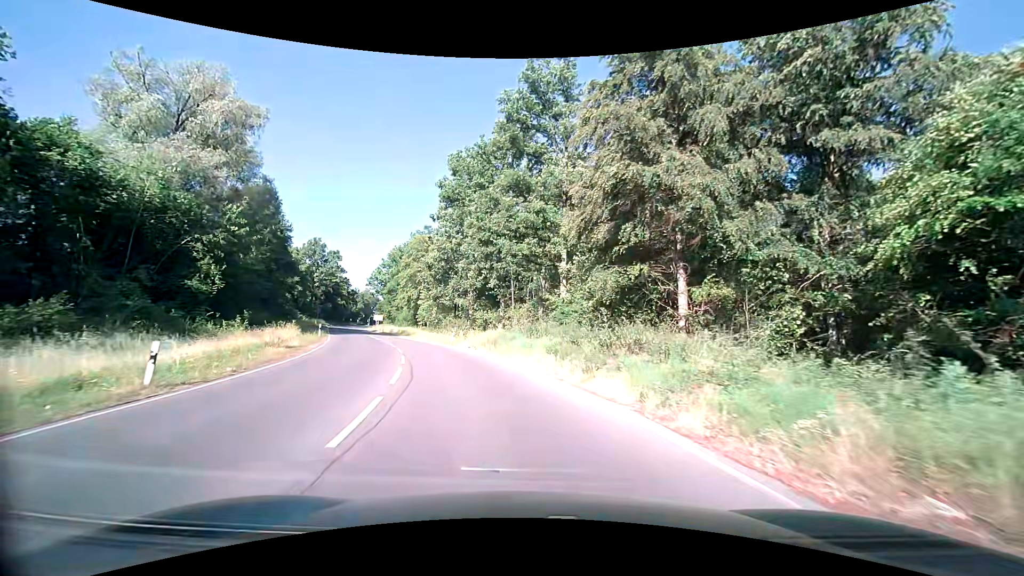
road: secondary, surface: asphalt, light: Day
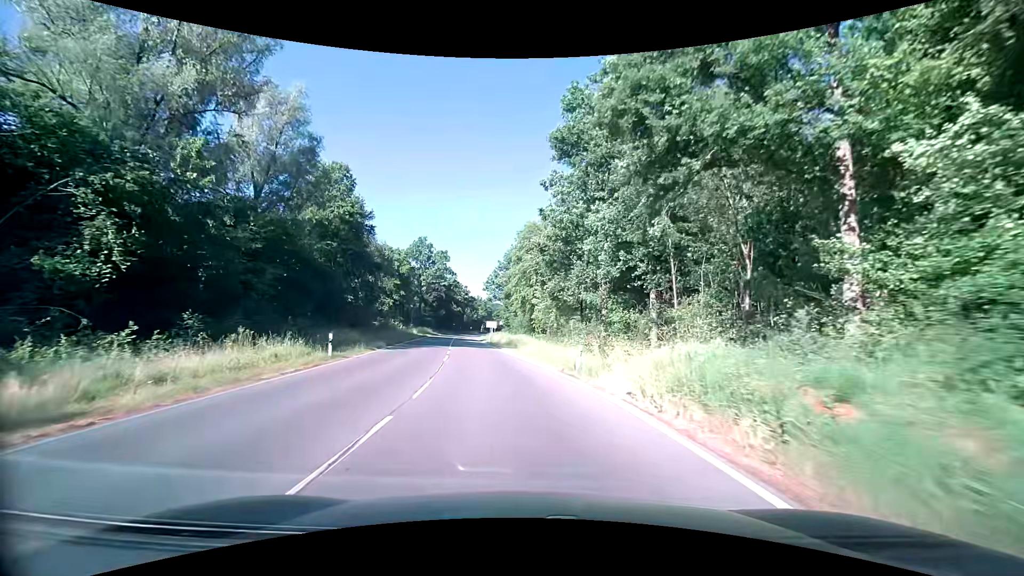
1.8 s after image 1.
(-2.4, +20.3) m; -14°
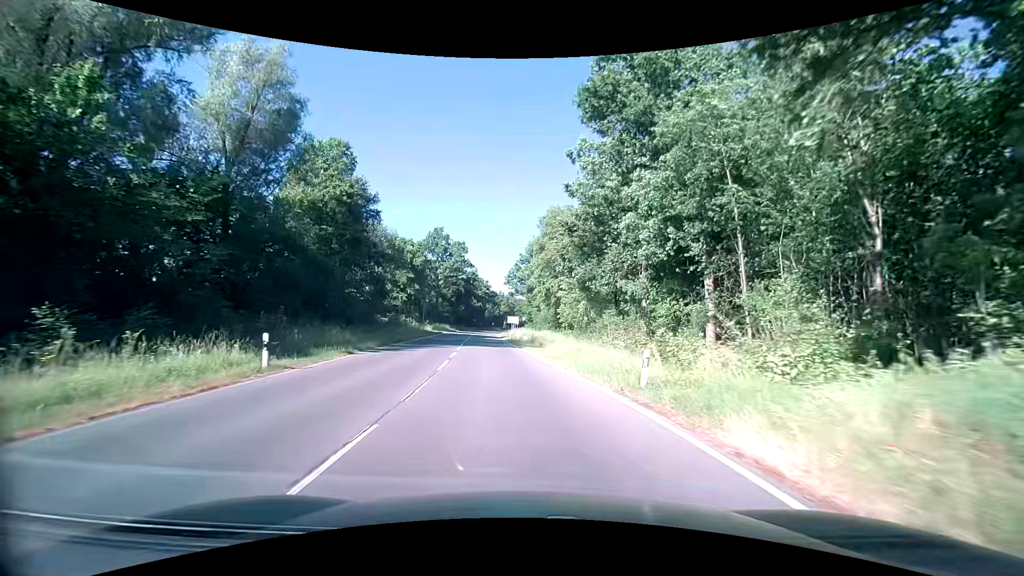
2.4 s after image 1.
(-0.1, +7.1) m; -3°
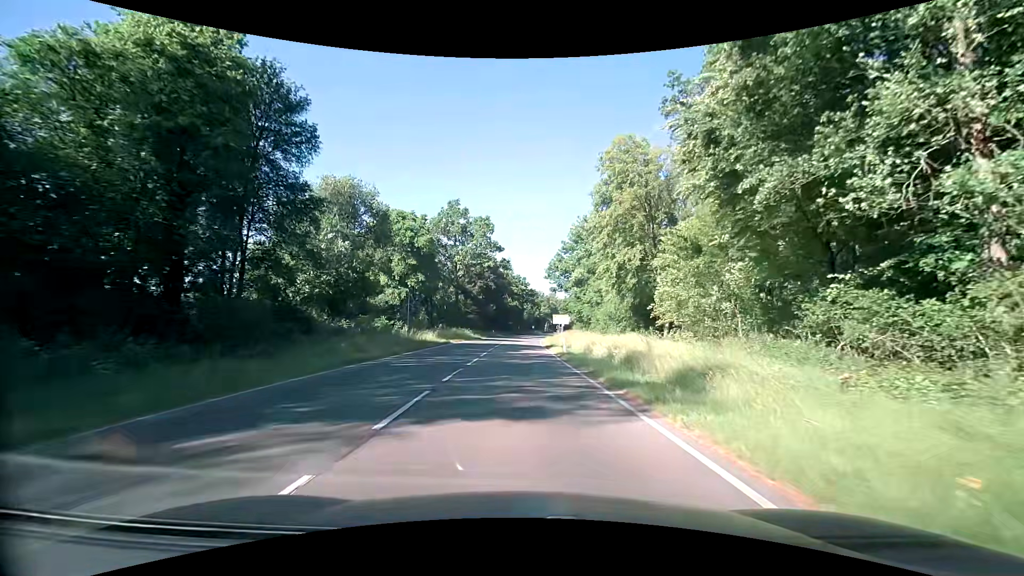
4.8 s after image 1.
(-1.5, +26.4) m; -4°
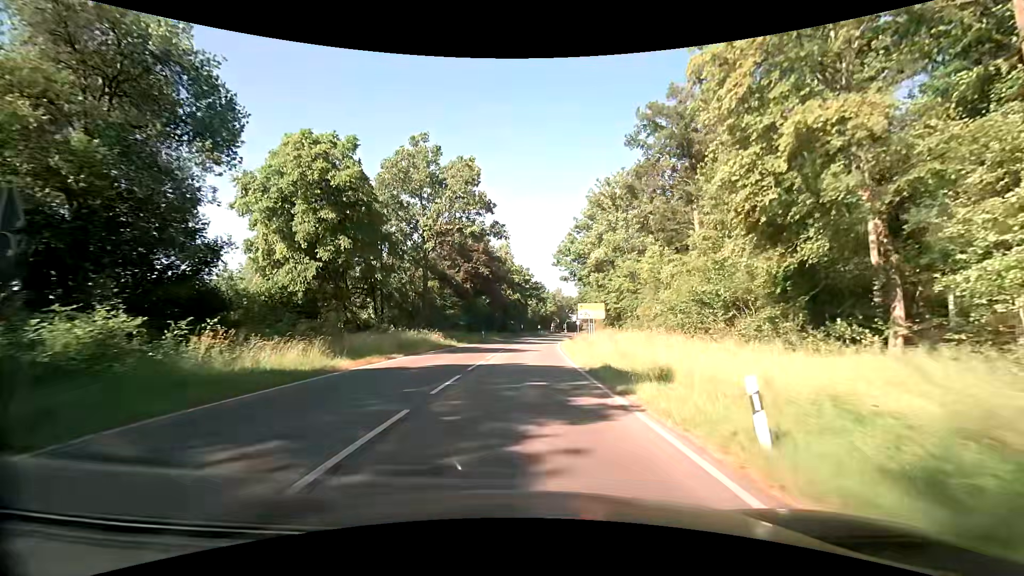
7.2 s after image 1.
(-0.7, +26.6) m; -1°
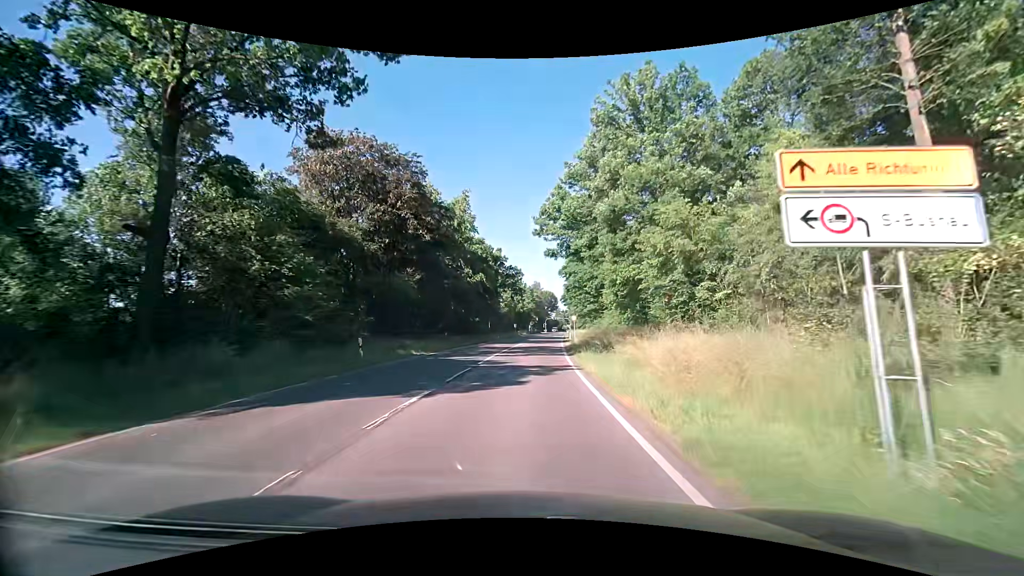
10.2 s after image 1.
(+0.7, +33.5) m; +3°
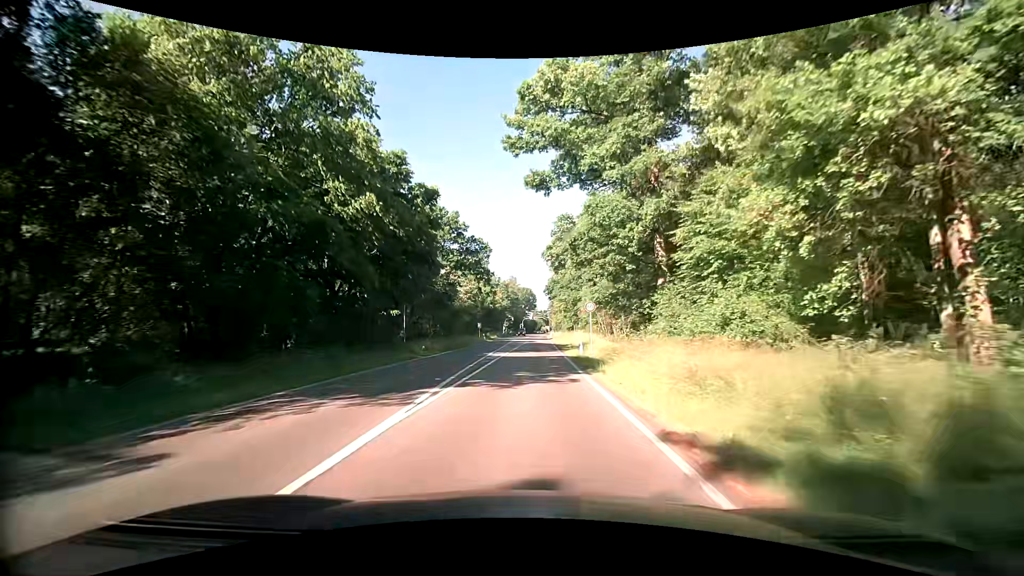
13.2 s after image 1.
(+0.8, +35.1) m; +3°
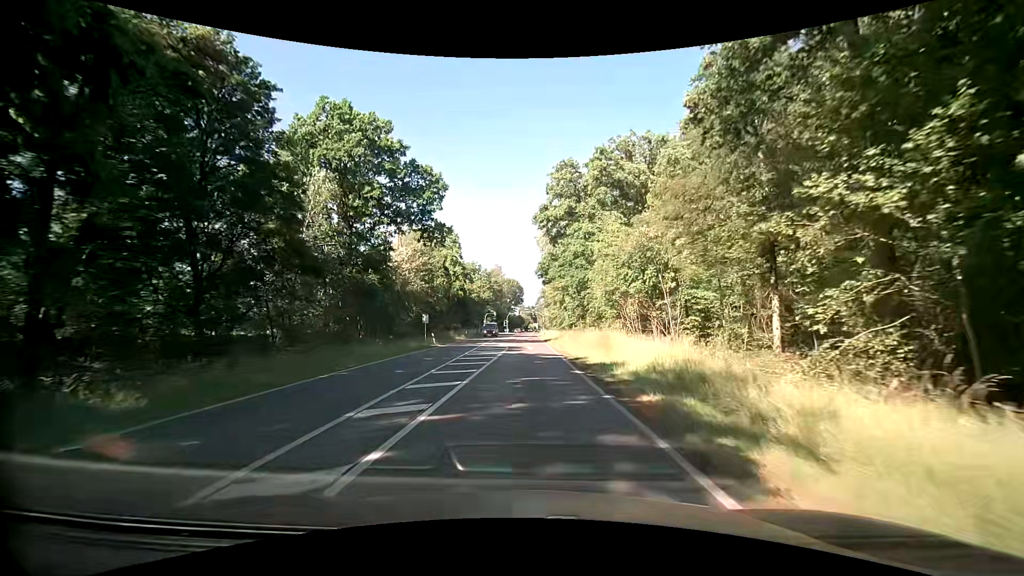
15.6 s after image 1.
(+0.3, +30.9) m; +1°
(0, +10) (0, +20) (+1, +30) (+1, +40) (0, +50) (0, +60) (-1, +70) (-1, +80) (-1, +90) (-1, +100) m
